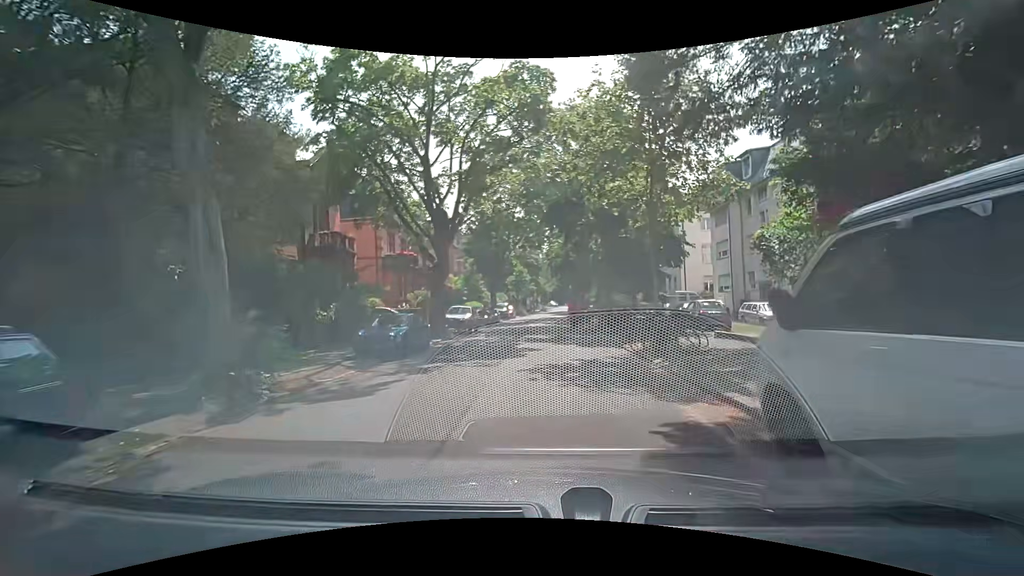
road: unclassified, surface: asphalt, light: Day
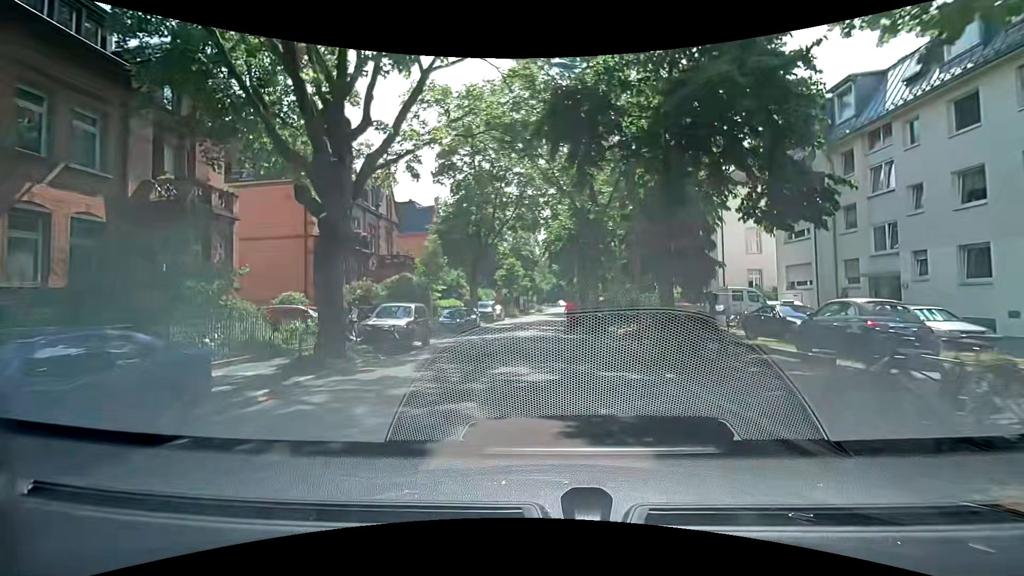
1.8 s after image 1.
(+0.3, +12.5) m; +2°
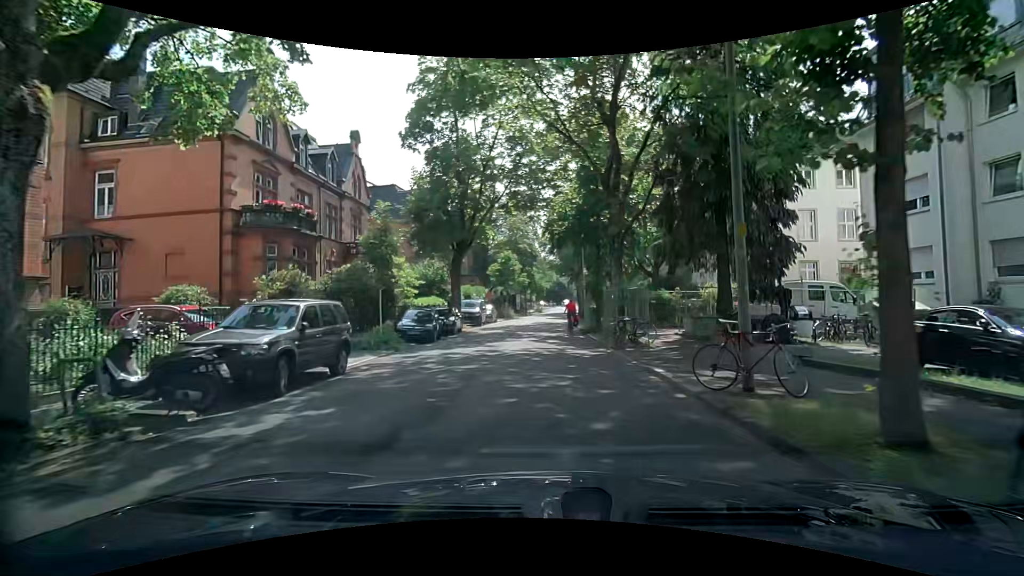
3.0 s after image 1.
(0.0, +8.3) m; +1°
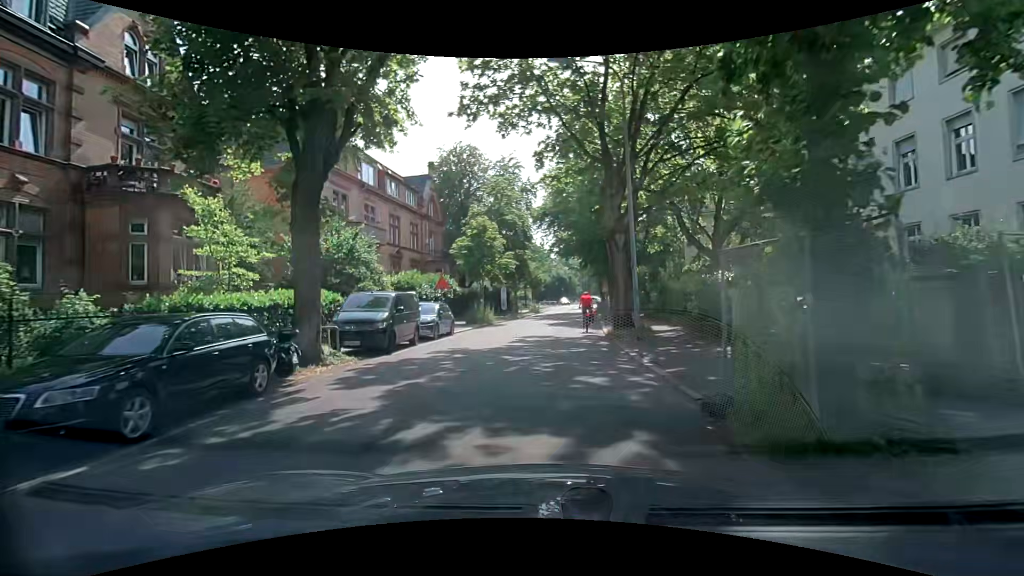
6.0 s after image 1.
(-0.7, +21.0) m; -2°
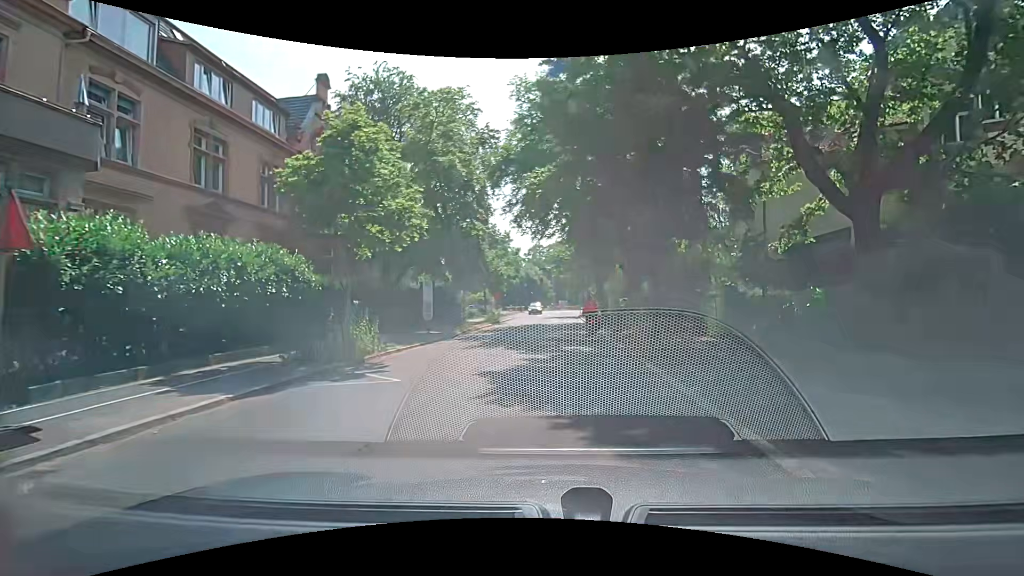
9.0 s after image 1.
(+1.1, +20.2) m; +5°
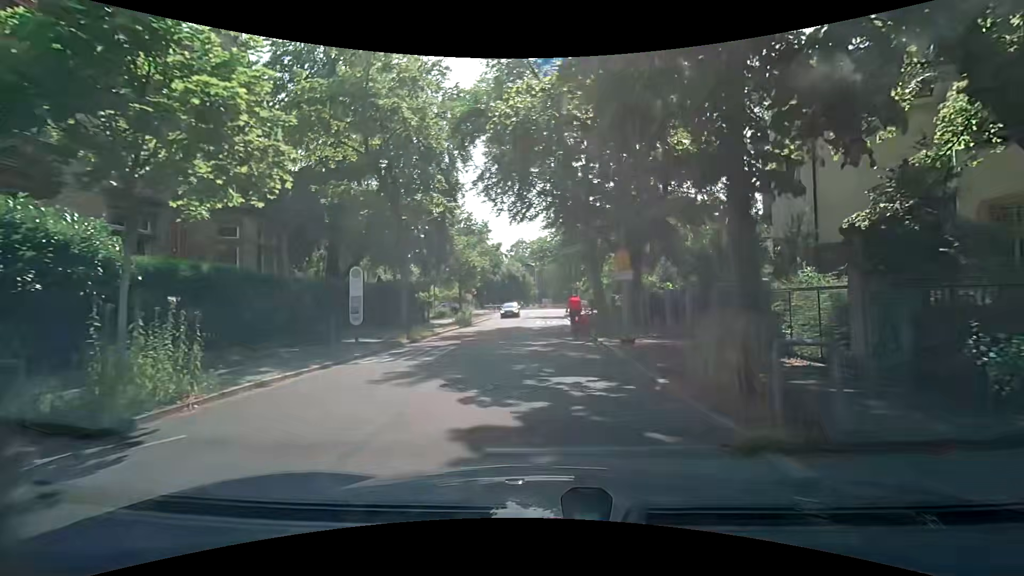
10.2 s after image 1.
(0.0, +7.3) m; +1°
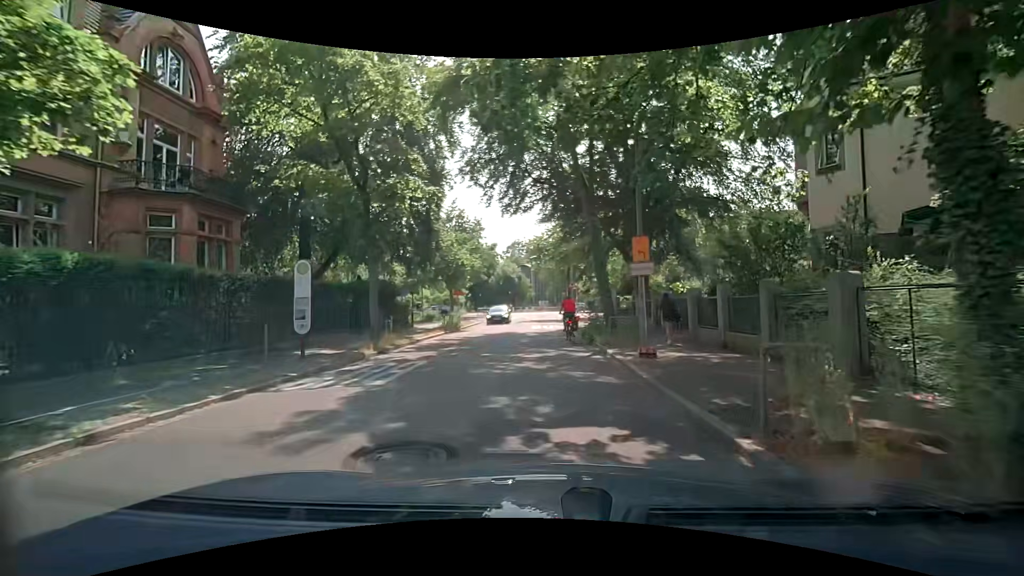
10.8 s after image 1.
(0.0, +3.6) m; 0°
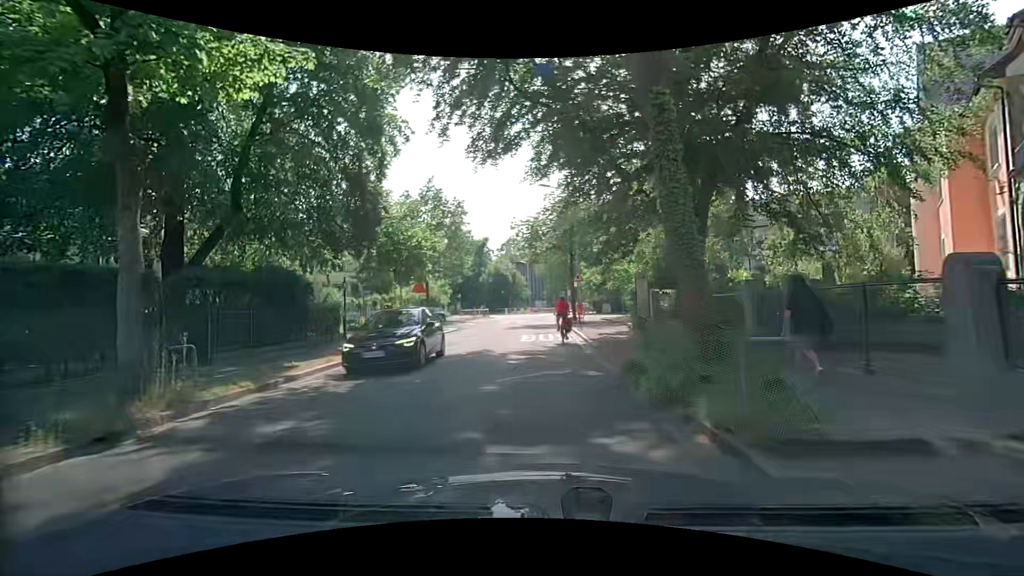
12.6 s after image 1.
(+0.1, +10.9) m; +1°
(0, +10) (0, +20) (0, +30) (0, +40) (0, +50) (0, +60) (-2, +70) (-6, +79) (-12, +87) (-18, +95) m
